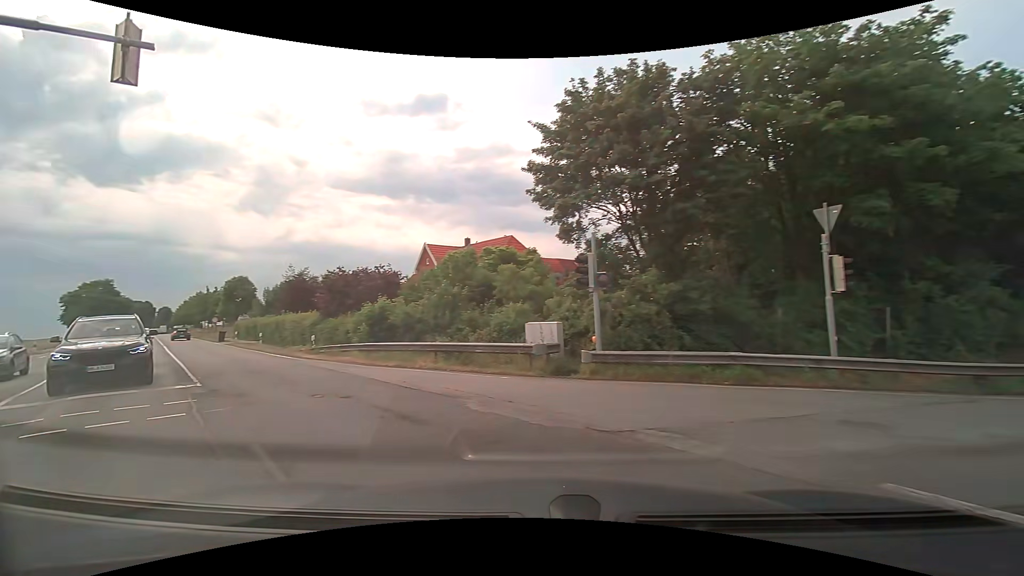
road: secondary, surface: asphalt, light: Day
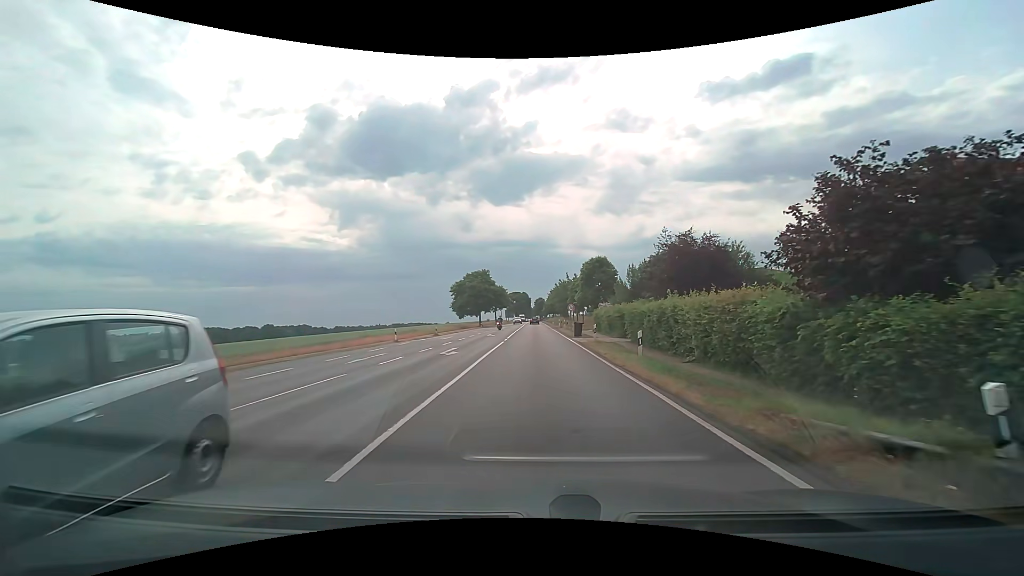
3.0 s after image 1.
(-9.6, +18.2) m; -39°
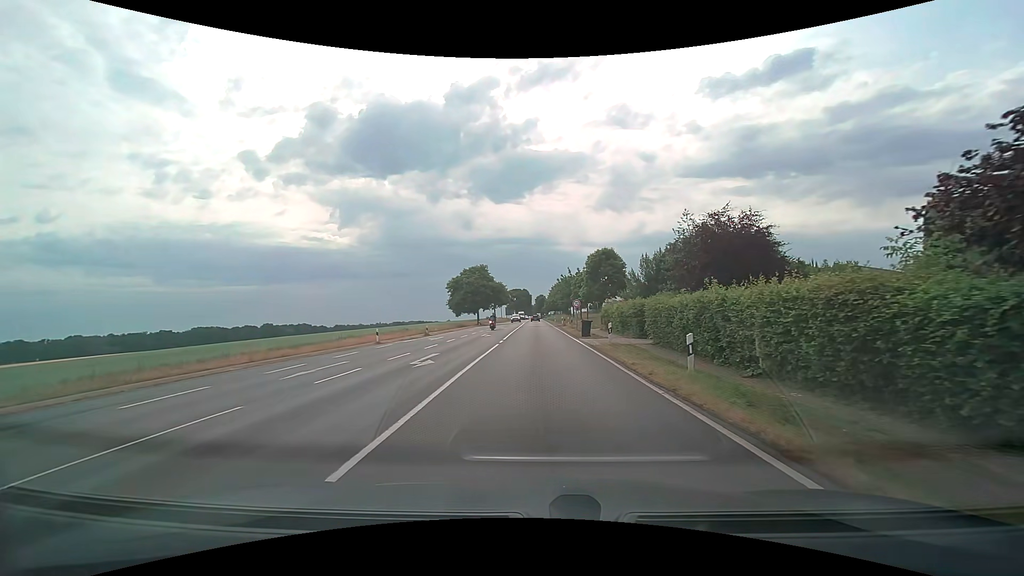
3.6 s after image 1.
(0.0, +5.1) m; 0°
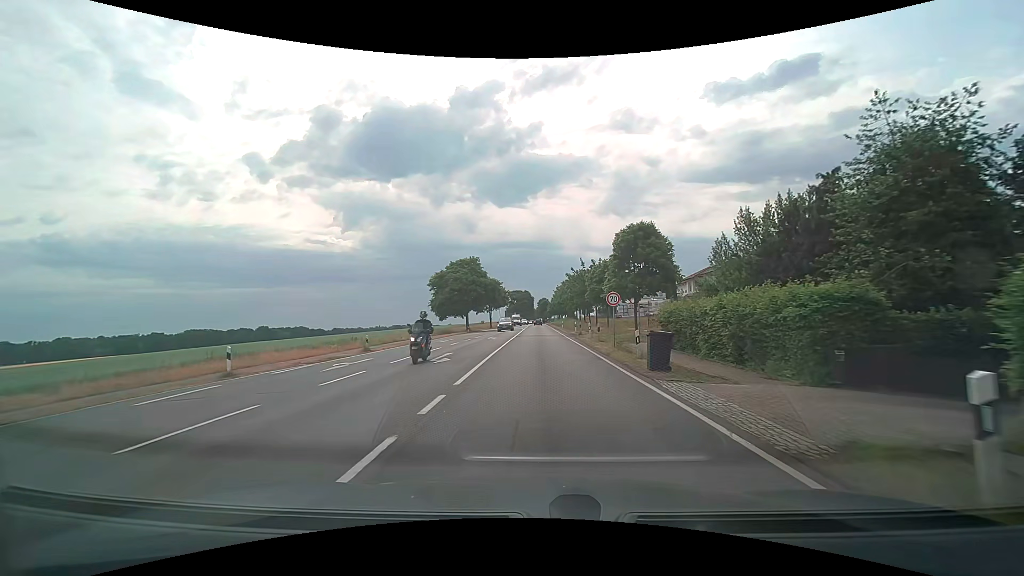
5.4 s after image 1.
(0.0, +18.1) m; 0°
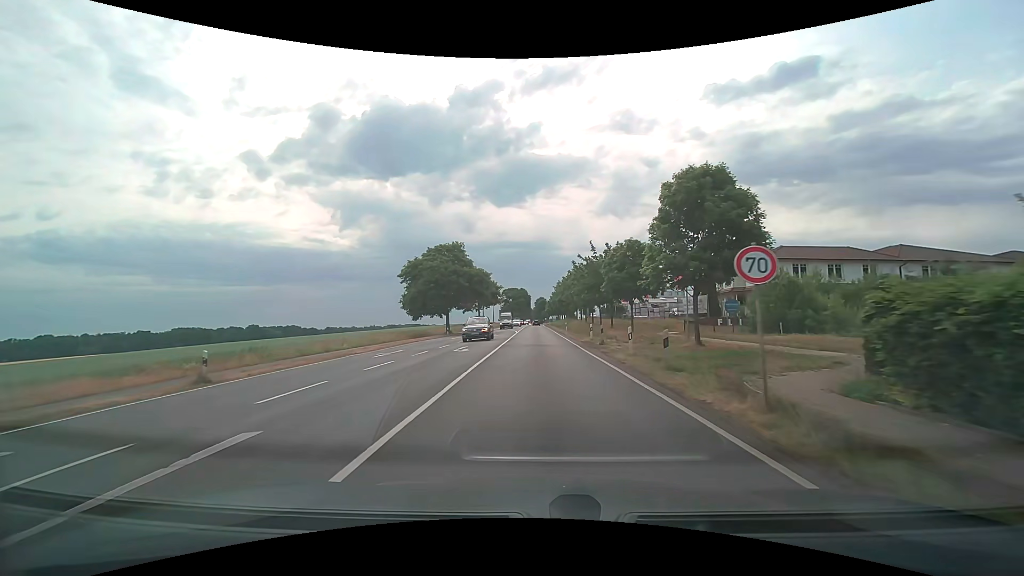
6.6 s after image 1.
(0.0, +14.9) m; 0°
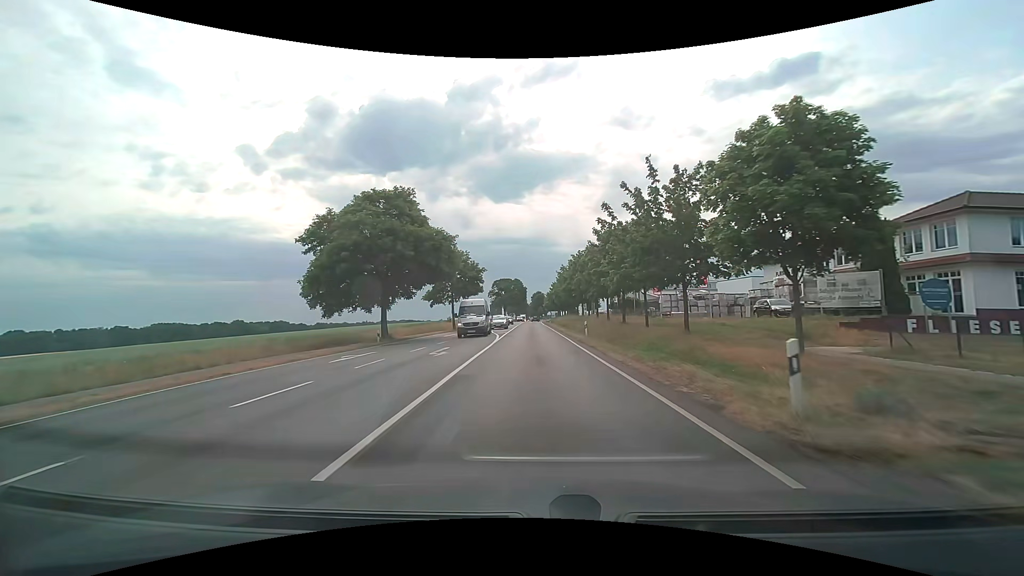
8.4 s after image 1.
(+0.2, +24.5) m; 0°
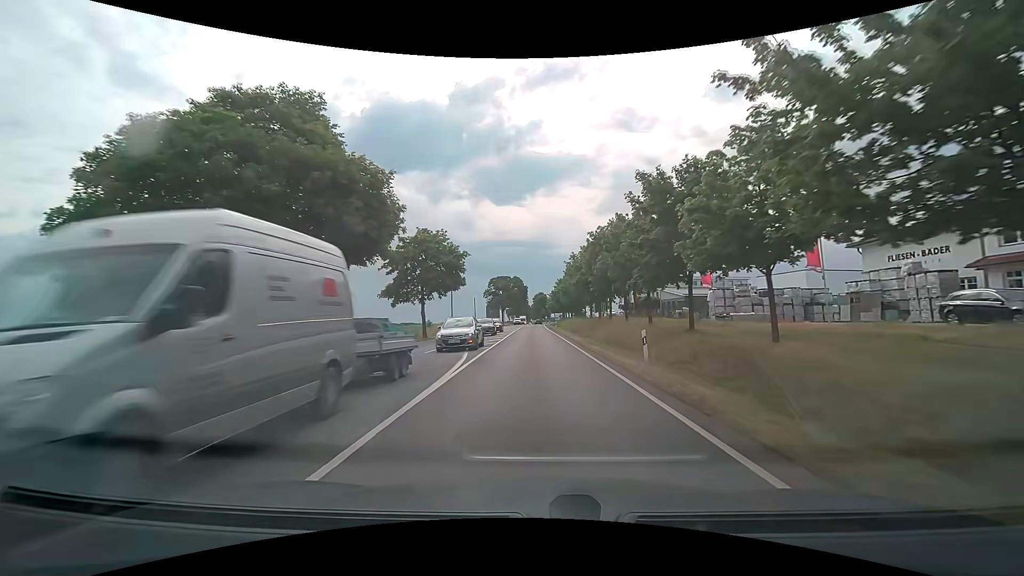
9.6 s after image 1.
(+0.1, +17.2) m; 0°
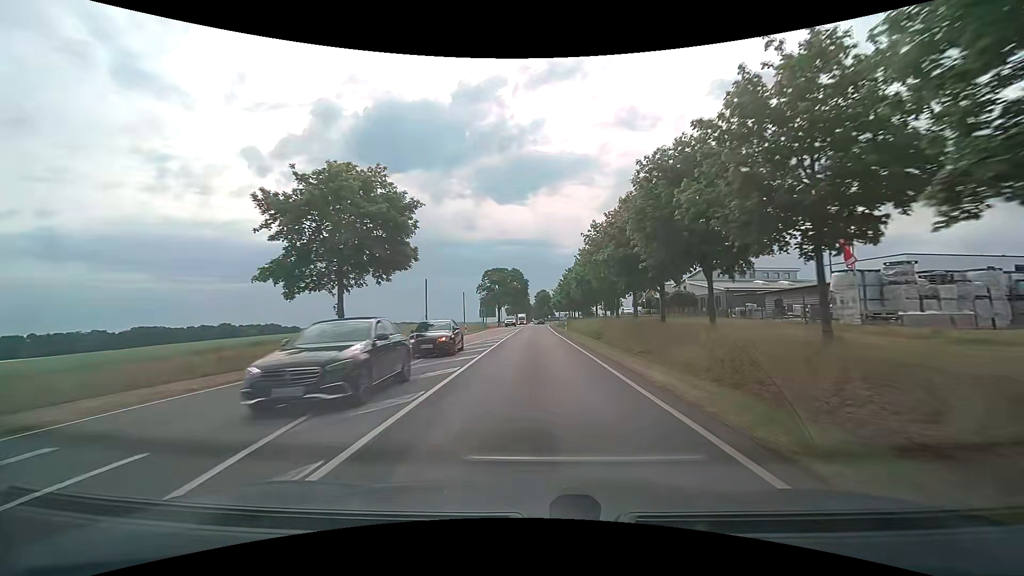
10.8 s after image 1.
(-0.1, +19.0) m; 0°
(0, +10) (0, +20) (0, +30) (0, +40) (0, +50) (0, +60) (0, +70) (0, +80) (+1, +90) (+1, +100) m
